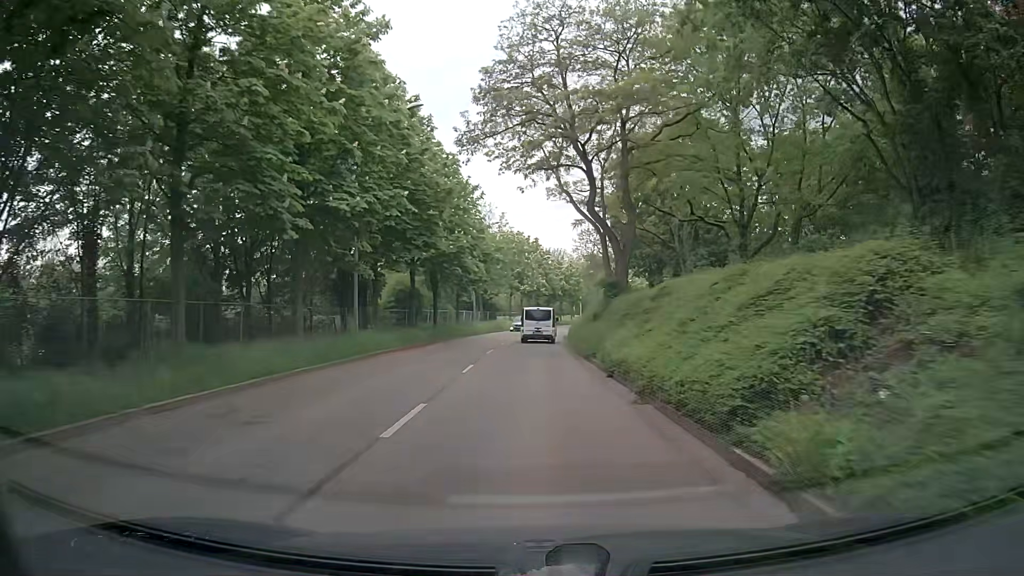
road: tertiary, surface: asphalt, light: Day
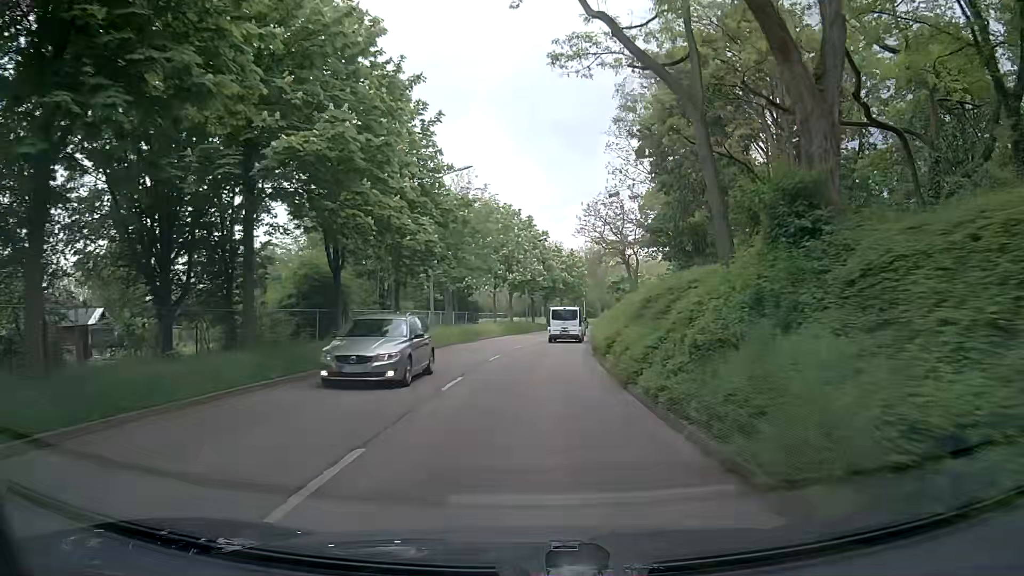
(-0.4, +21.6) m; -2°
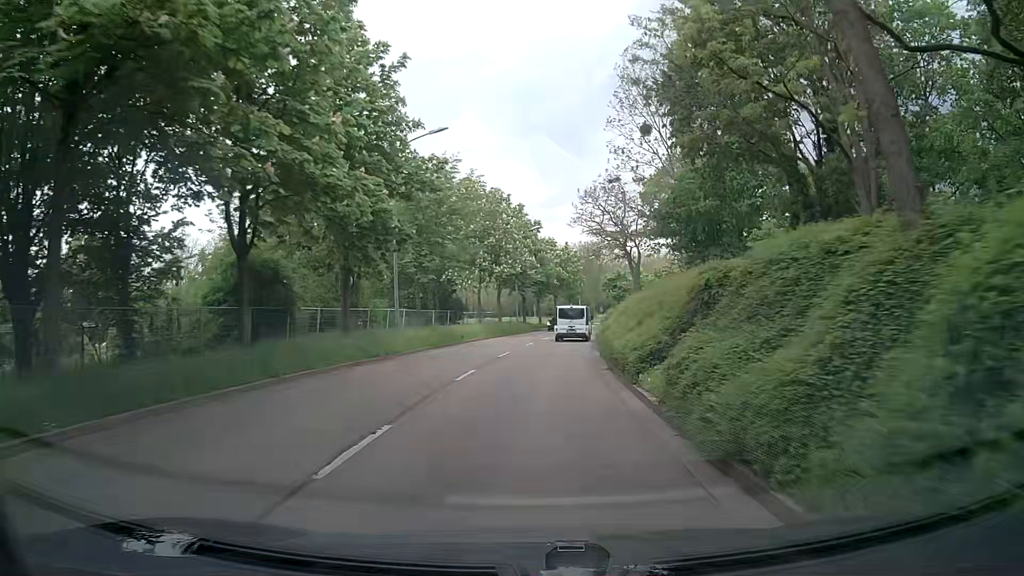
(+0.1, +7.3) m; +1°
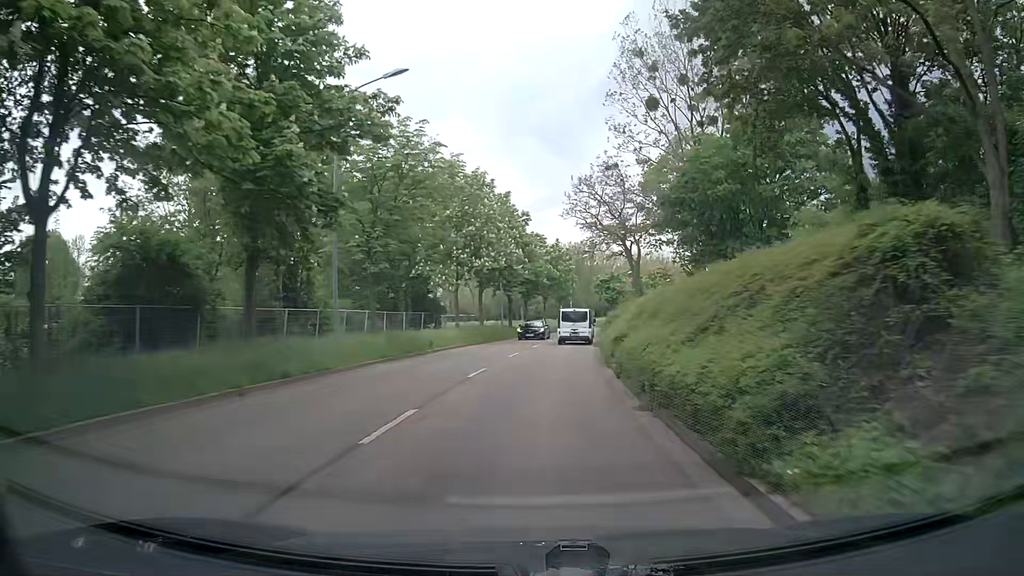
(+0.1, +7.3) m; +1°
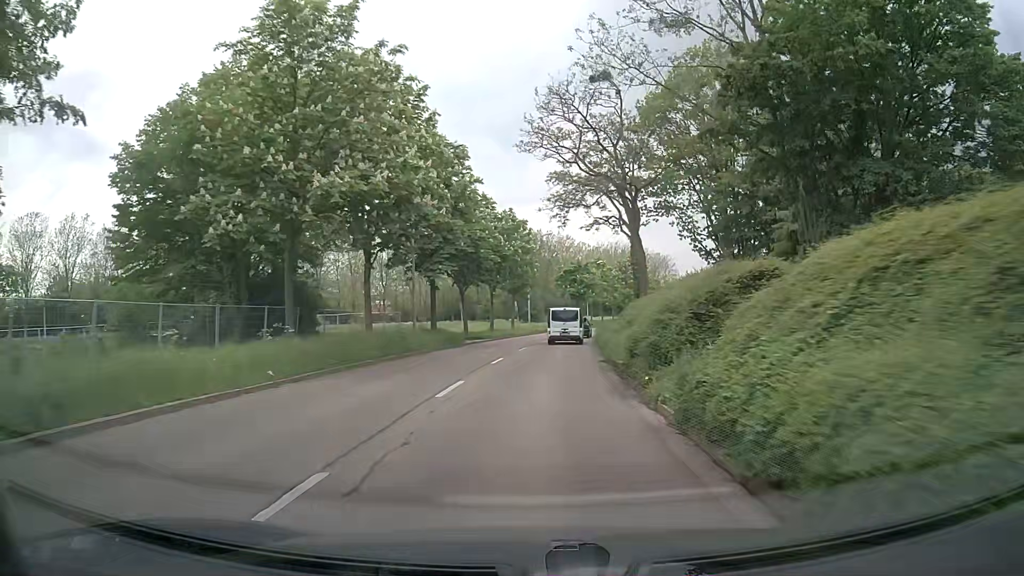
(+0.9, +22.3) m; +5°
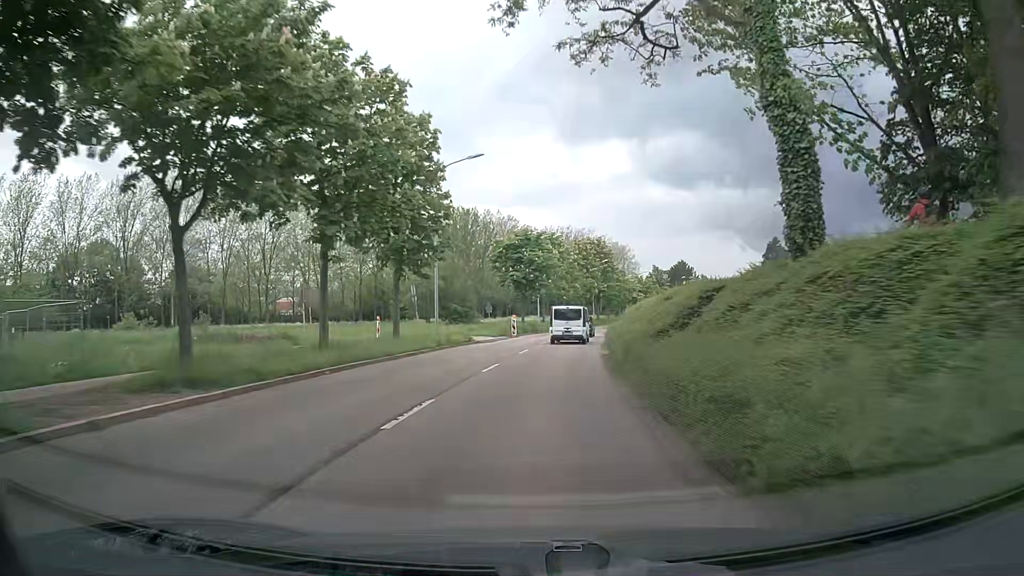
(+1.2, +30.3) m; +4°
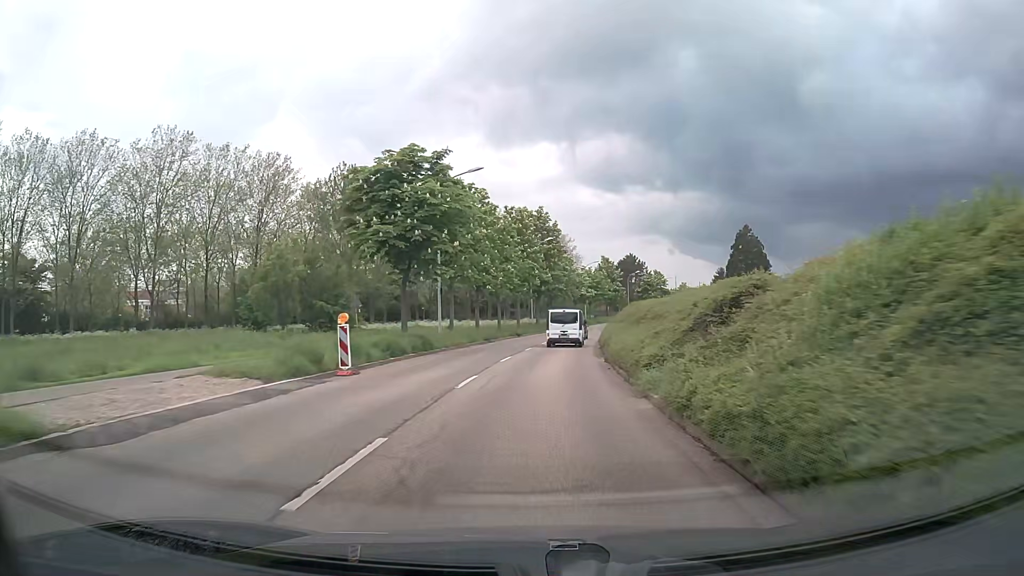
(+1.7, +30.1) m; +7°
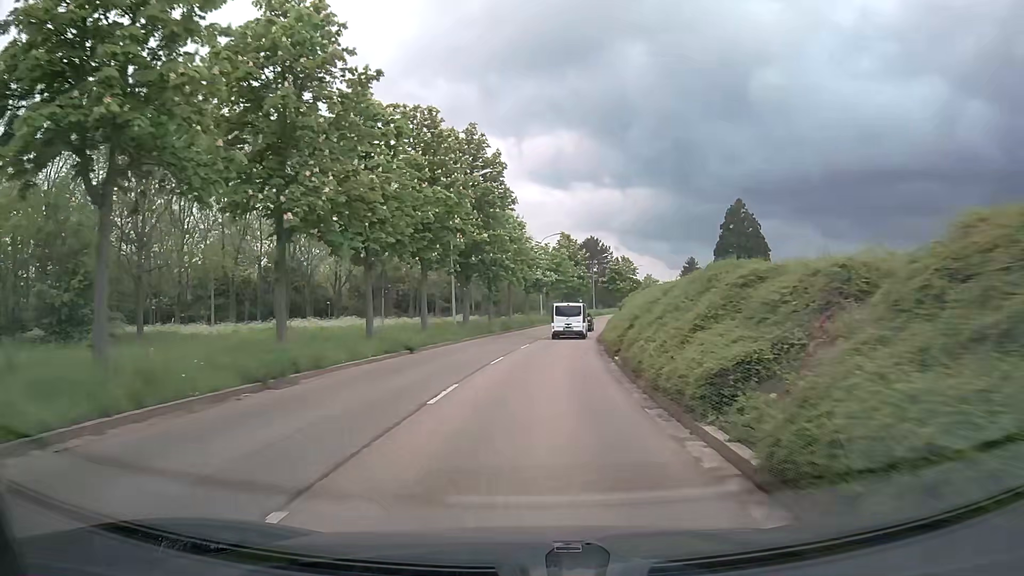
(+1.1, +29.9) m; +4°
(0, +10) (+1, +20) (+1, +30) (+2, +40) (+4, +50) (+5, +60) (+7, +69) (+9, +79) (+12, +89) (+15, +99) m
